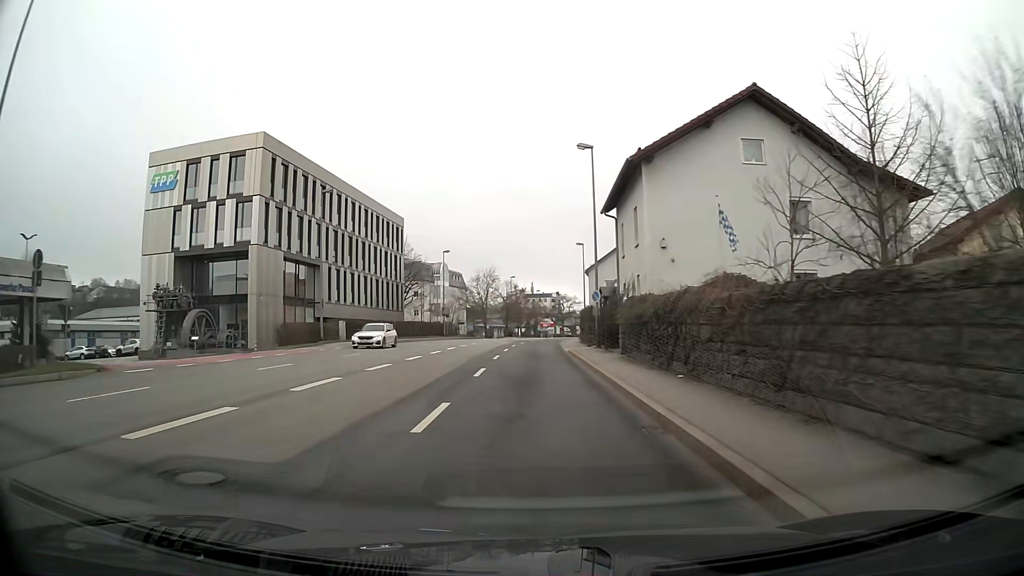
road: primary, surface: asphalt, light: Day
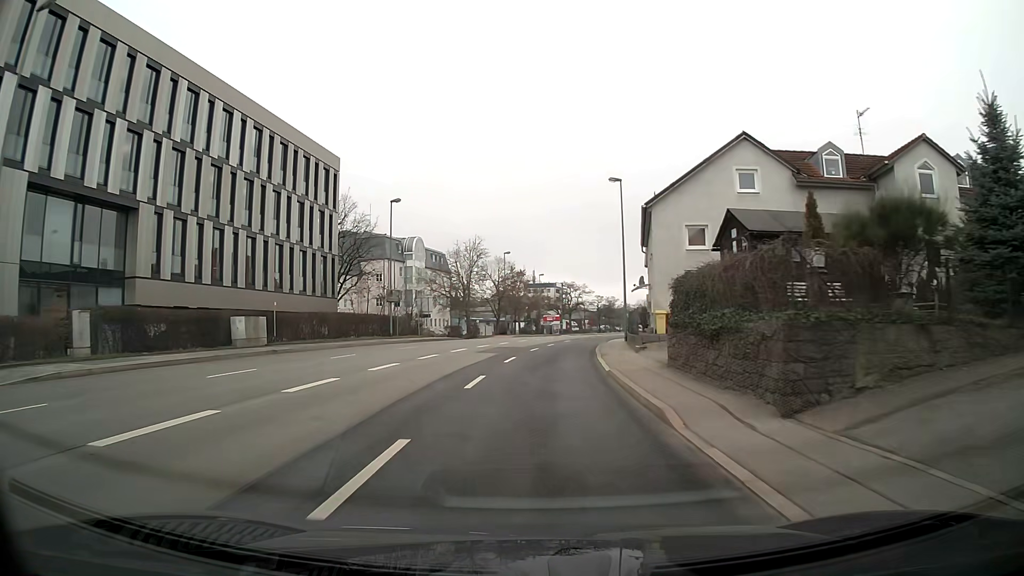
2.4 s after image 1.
(+0.1, +30.8) m; 0°
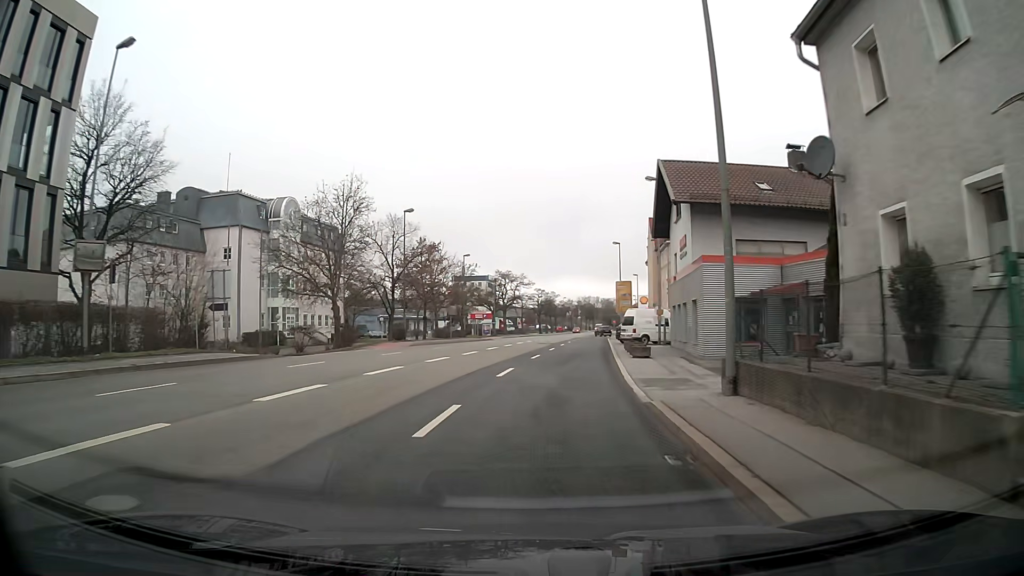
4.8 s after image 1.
(+1.4, +30.8) m; +6°
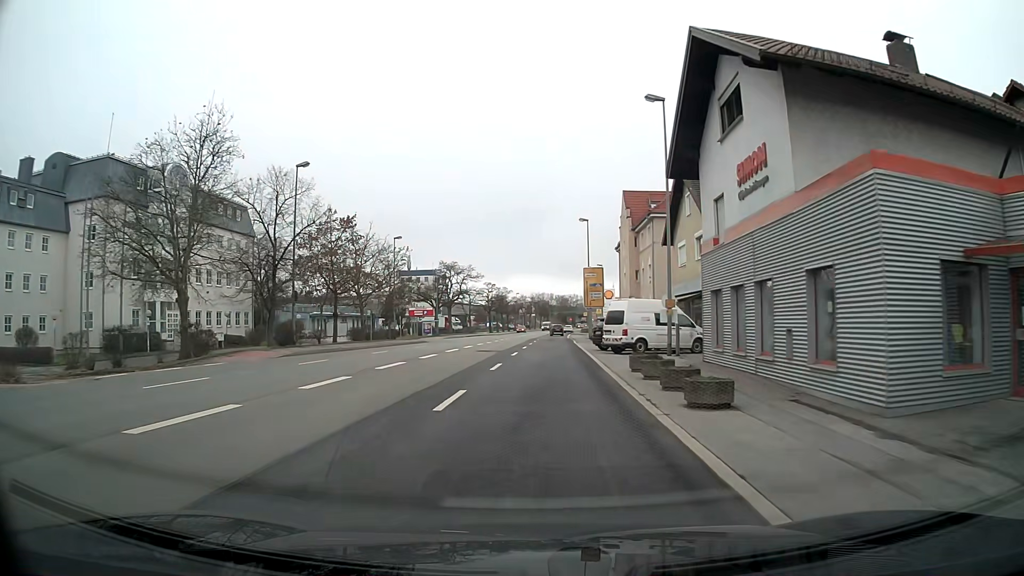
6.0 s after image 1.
(+0.5, +15.5) m; +3°
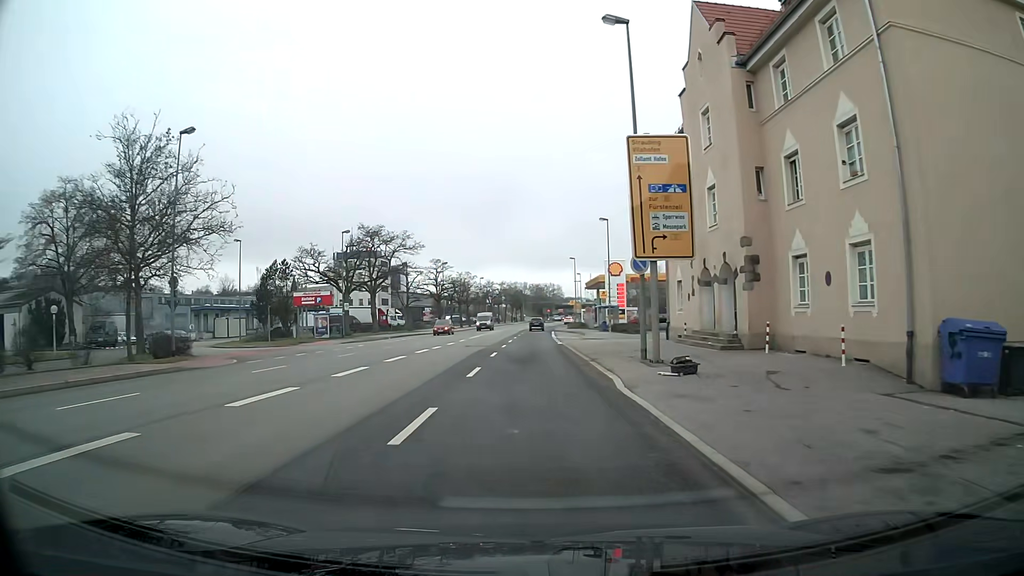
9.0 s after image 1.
(+1.0, +38.9) m; +2°
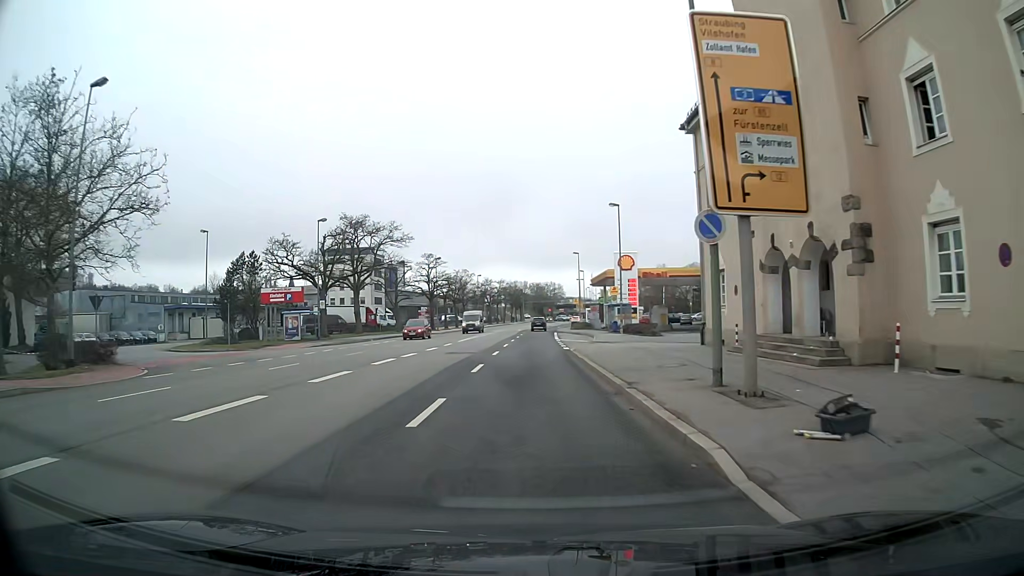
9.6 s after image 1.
(0.0, +7.7) m; 0°
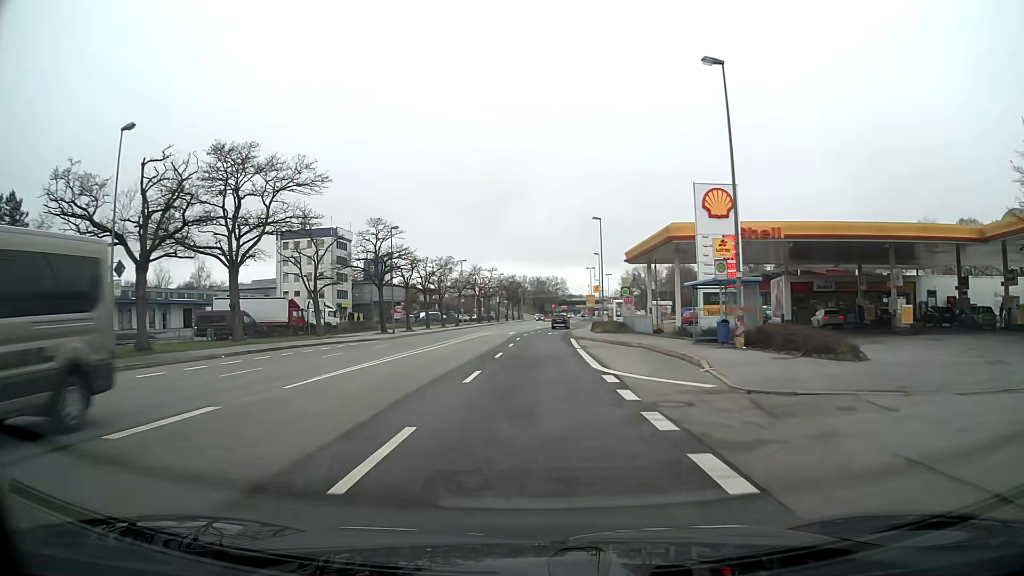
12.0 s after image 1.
(-0.1, +30.3) m; 0°
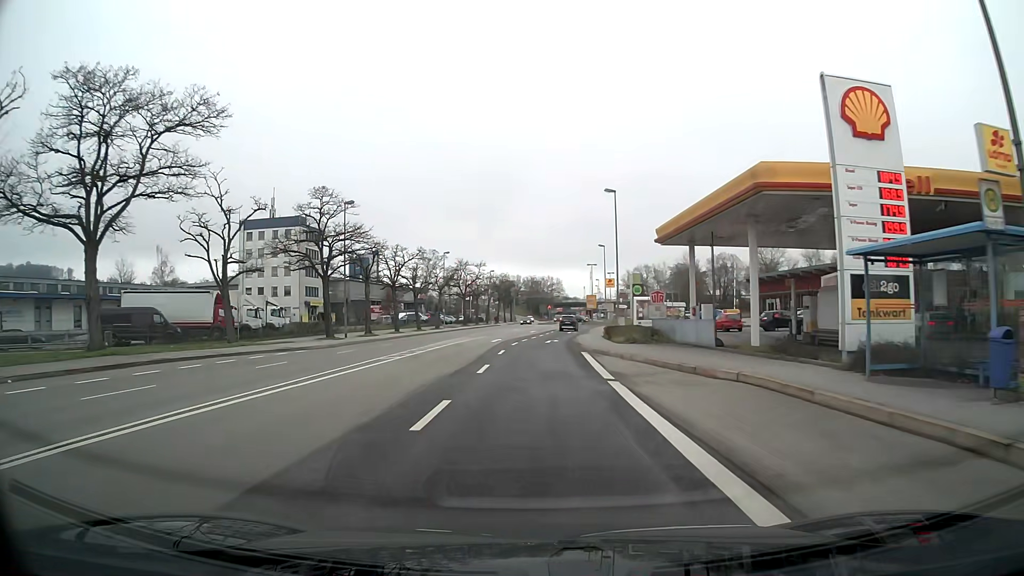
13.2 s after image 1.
(+0.1, +14.9) m; +1°
